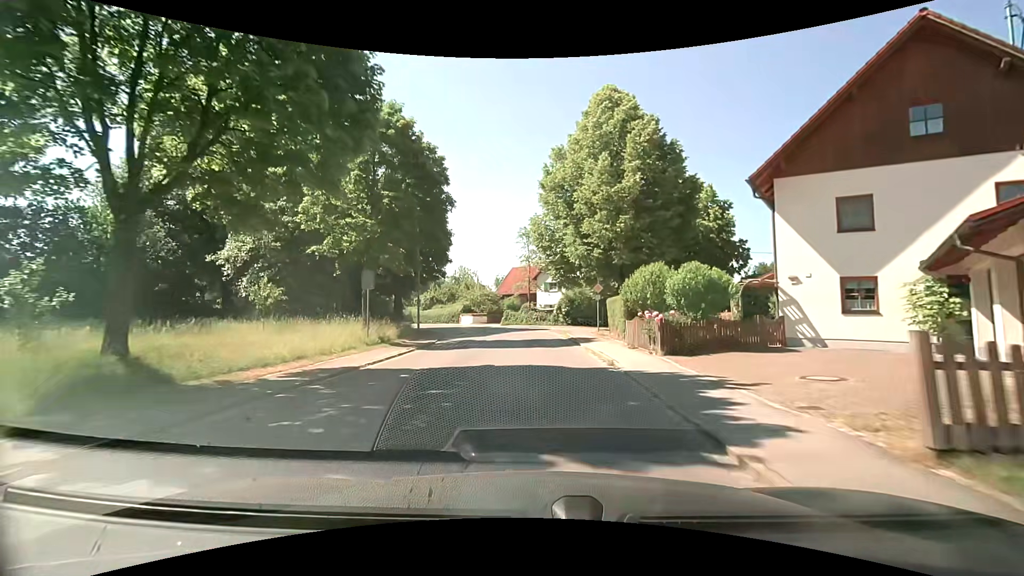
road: tertiary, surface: asphalt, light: Day
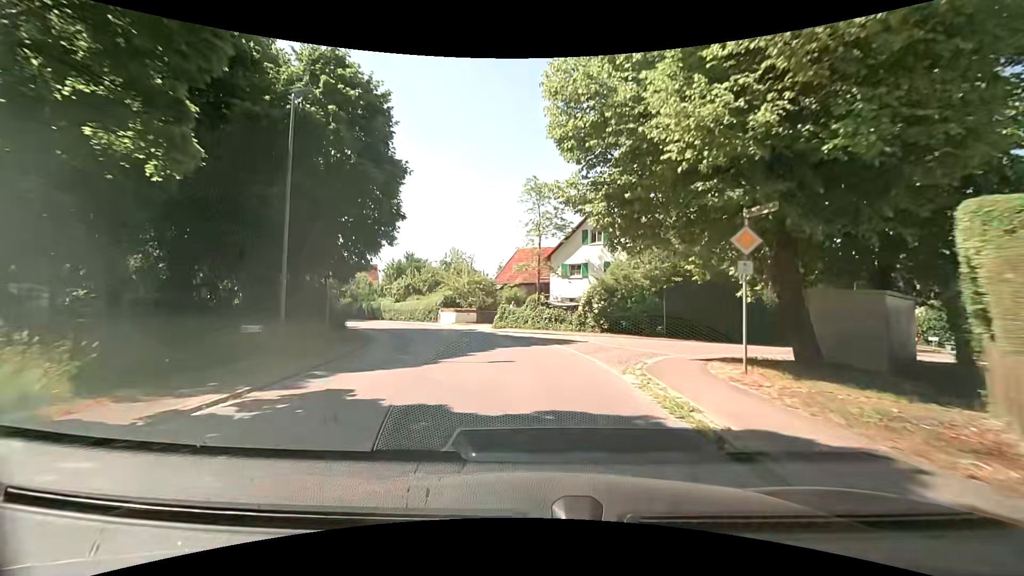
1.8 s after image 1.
(-0.1, +18.4) m; -1°
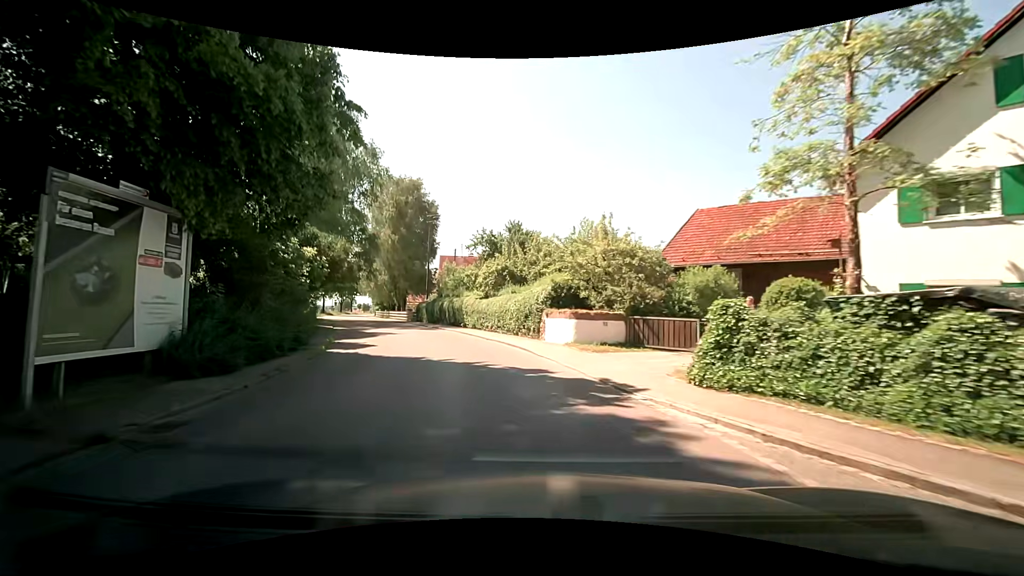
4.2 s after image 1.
(-2.3, +22.7) m; -16°
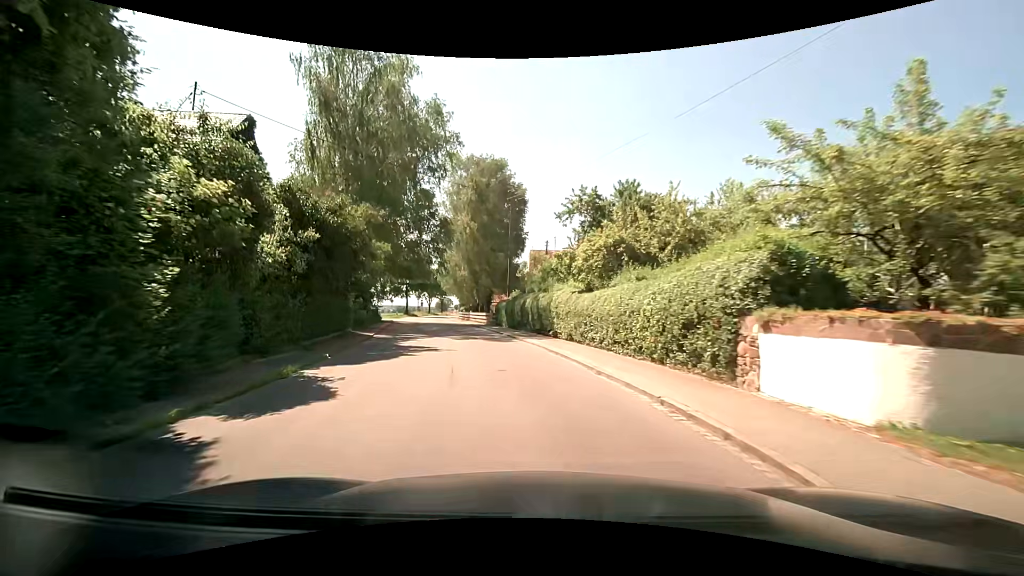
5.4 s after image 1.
(-1.1, +11.5) m; -10°
(-1, +10) (-2, +20) (-4, +30) (-6, +39) (-9, +49) (-11, +59) (-14, +69) (-15, +78) (-17, +88) (-18, +98) m
